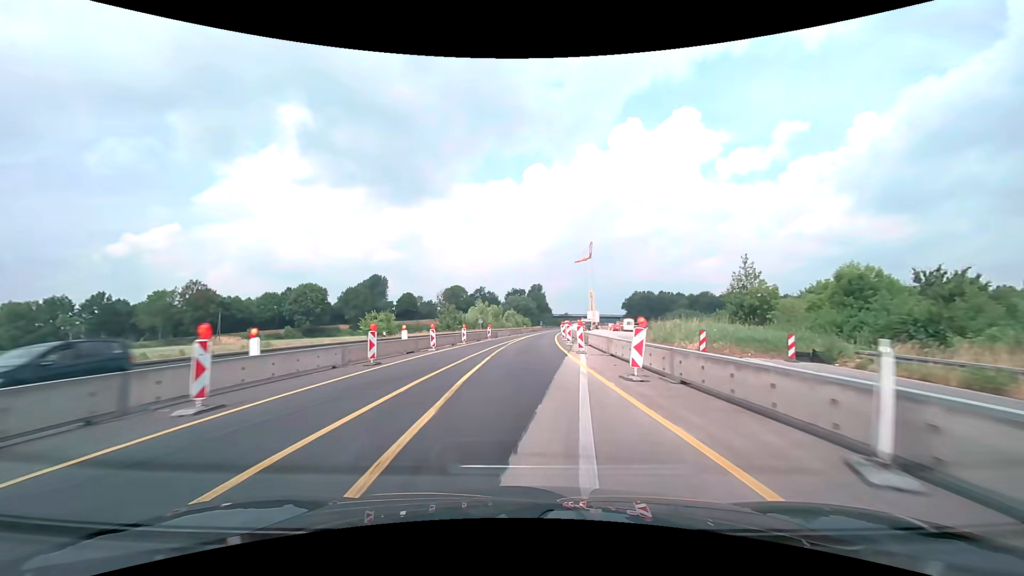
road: motorway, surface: asphalt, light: Day
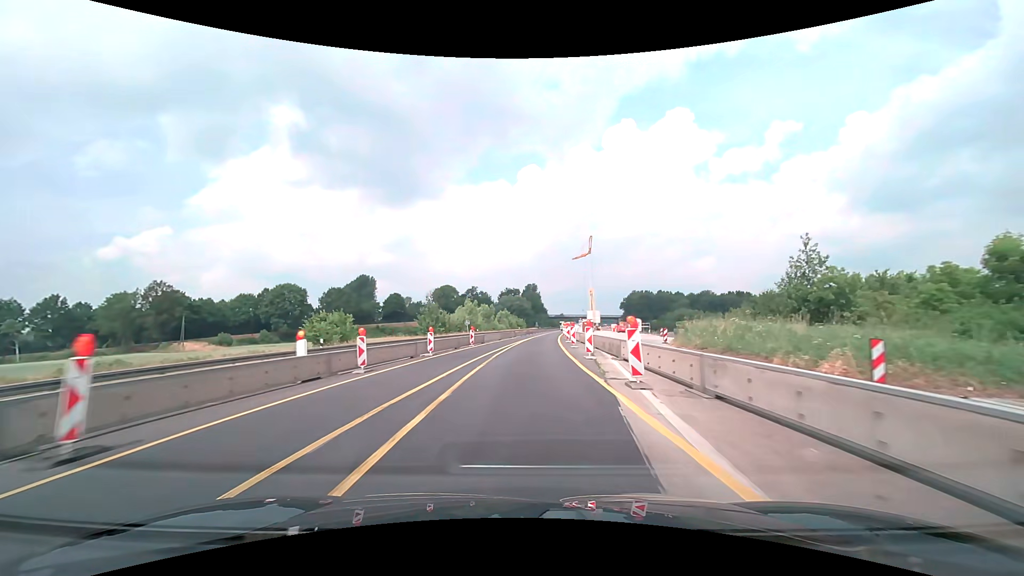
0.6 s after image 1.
(+0.1, +12.5) m; +1°
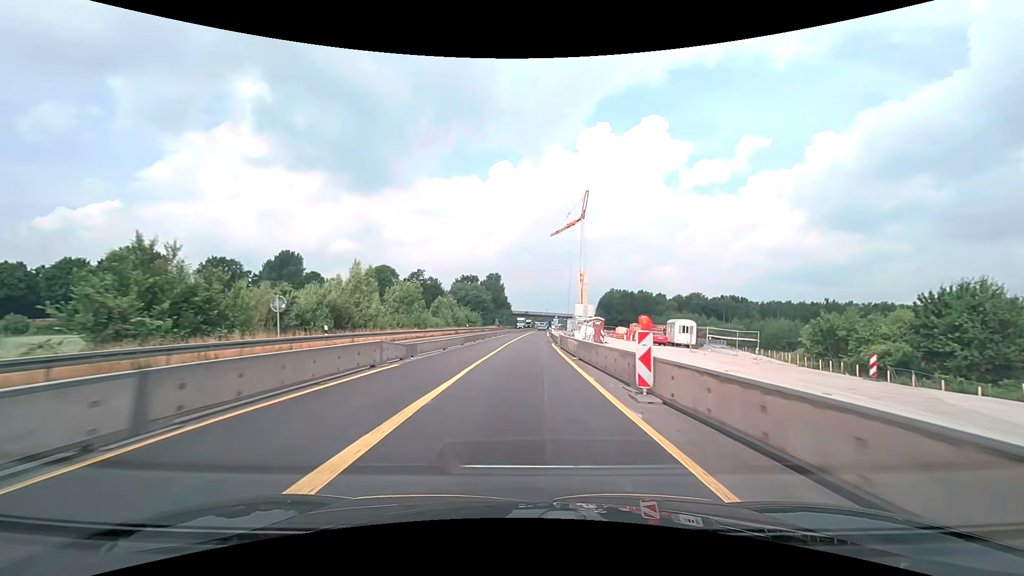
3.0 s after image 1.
(+1.6, +50.0) m; +4°
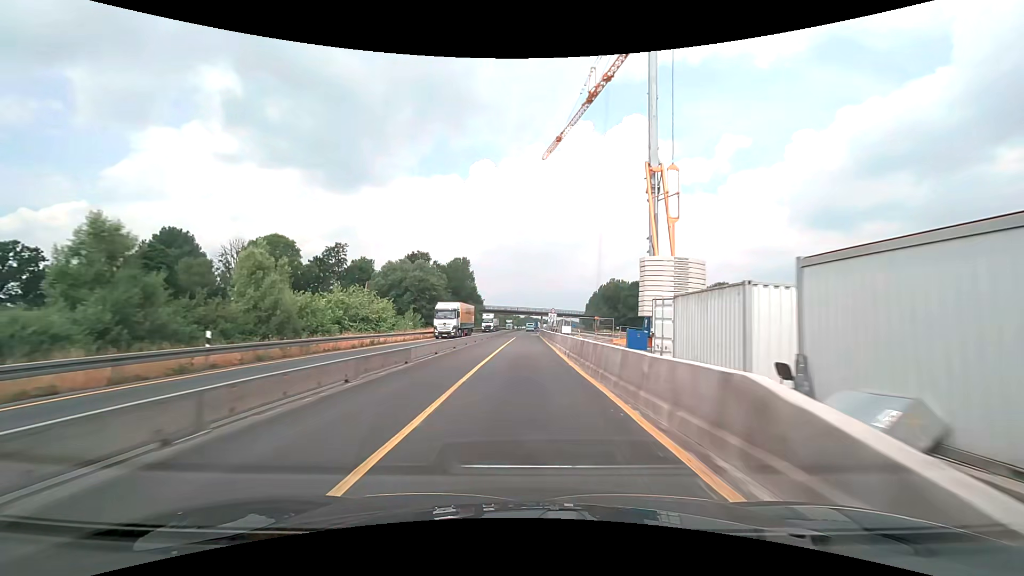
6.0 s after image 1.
(+1.4, +62.5) m; +2°
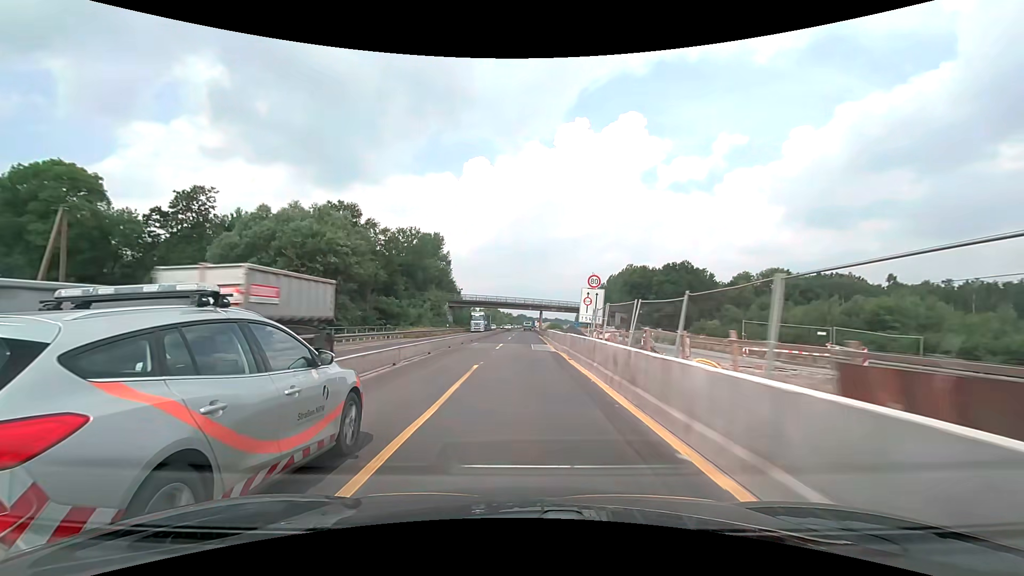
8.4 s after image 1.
(+0.3, +50.0) m; +1°
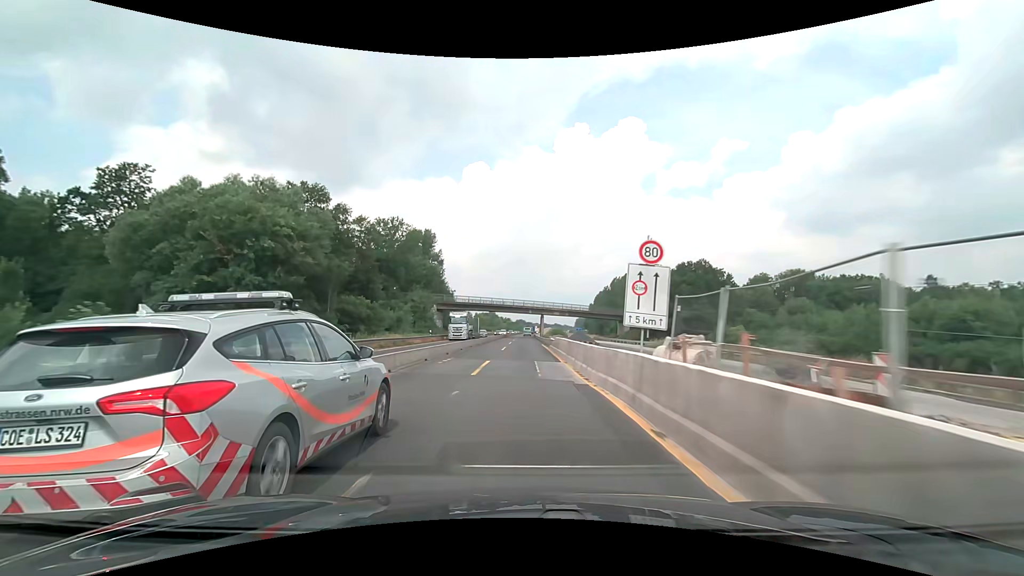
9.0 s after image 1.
(0.0, +12.5) m; 0°
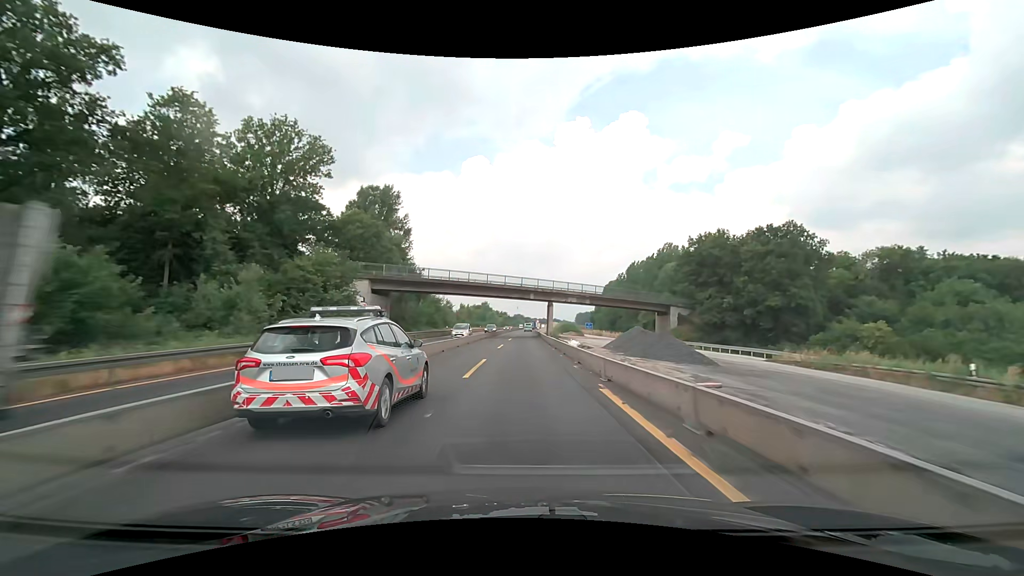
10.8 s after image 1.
(+0.1, +37.6) m; 0°
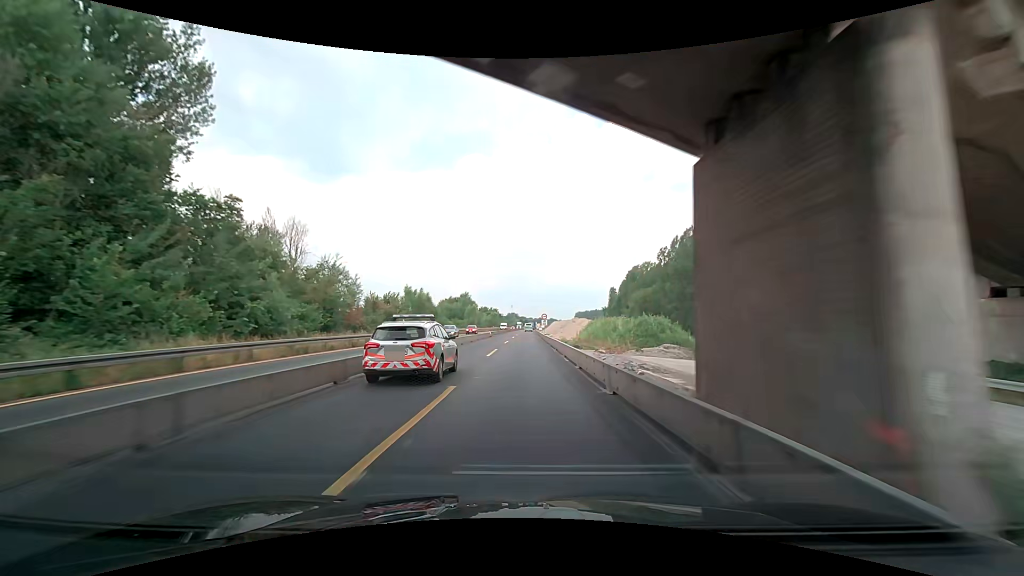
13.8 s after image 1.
(+0.4, +62.6) m; +1°
(0, +10) (0, +20) (0, +30) (0, +40) (0, +50) (0, +60) (0, +70) (0, +80) (0, +90) (0, +100) m
